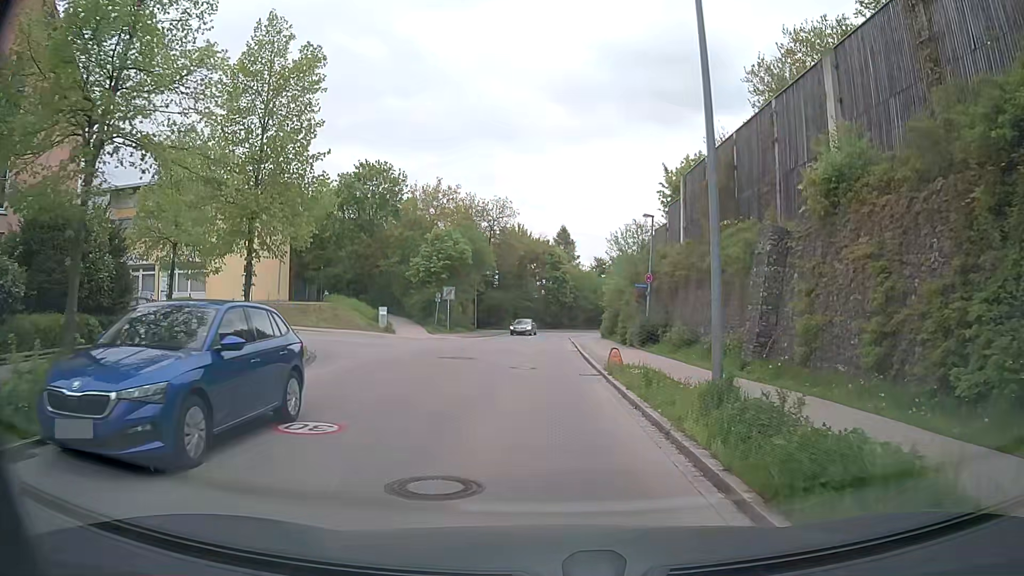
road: residential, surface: asphalt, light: Day
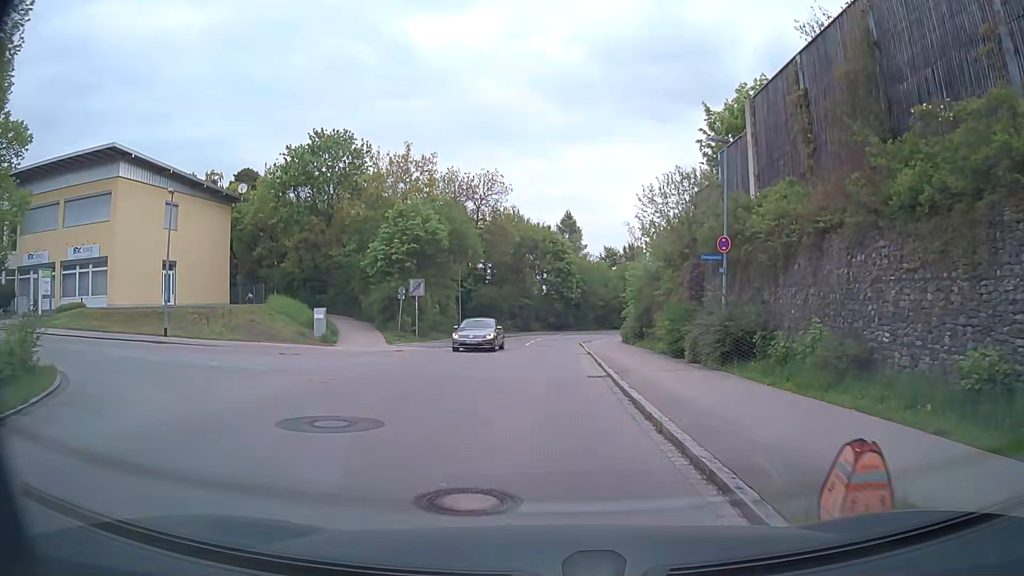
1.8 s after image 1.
(0.0, +13.3) m; 0°
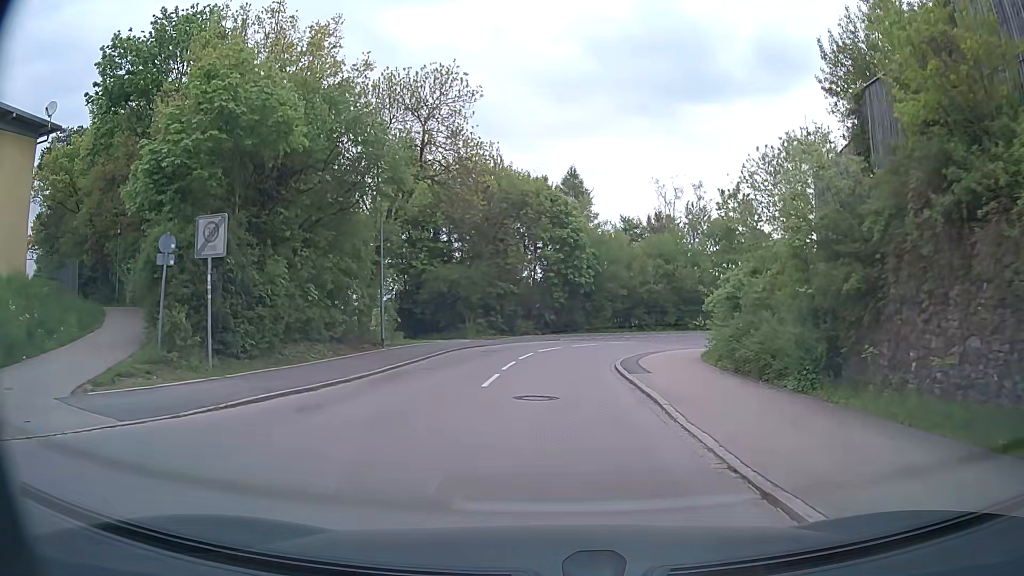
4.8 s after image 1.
(-0.2, +23.9) m; 0°
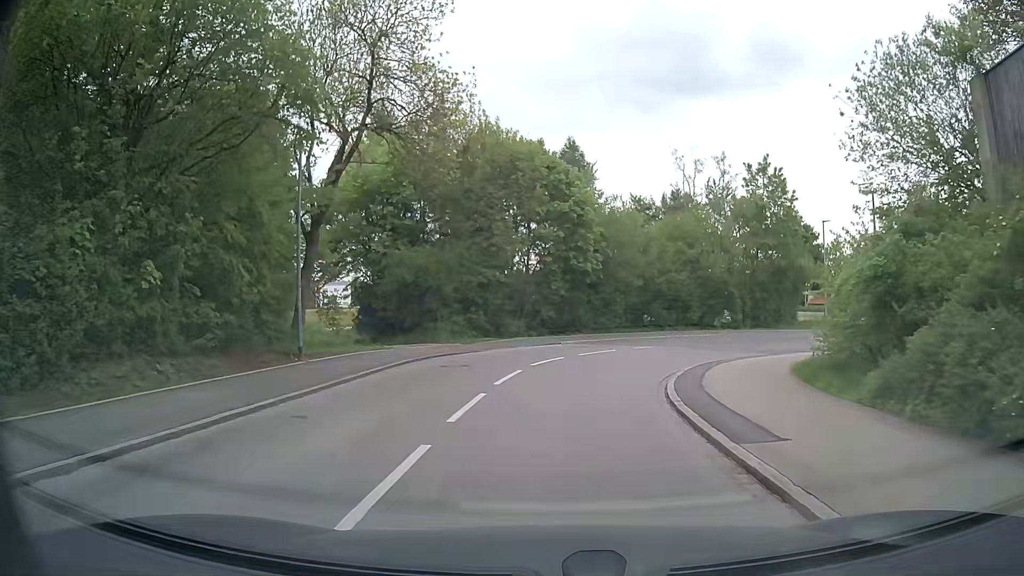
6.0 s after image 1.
(0.0, +9.4) m; +1°
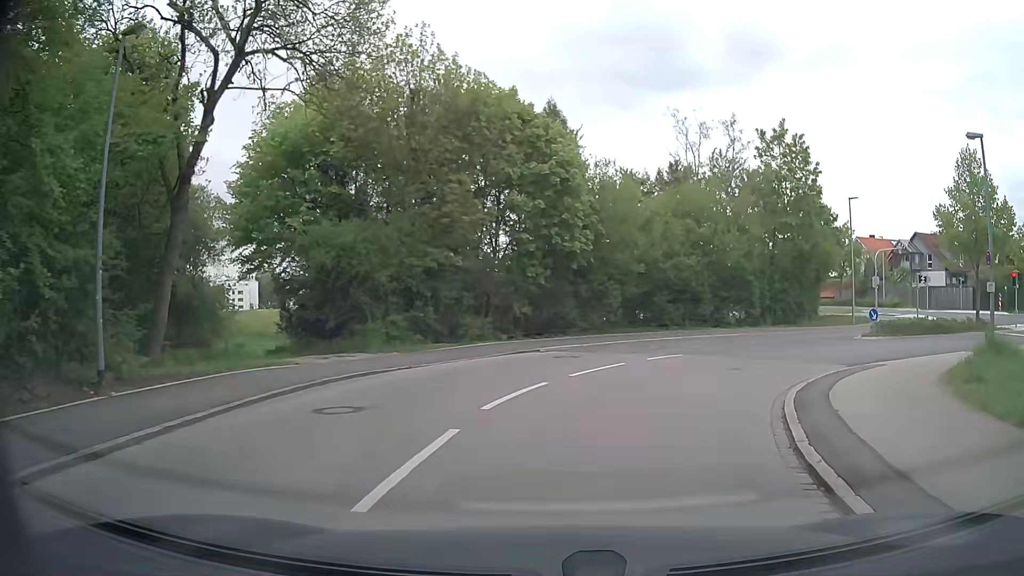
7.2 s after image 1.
(0.0, +8.6) m; +2°
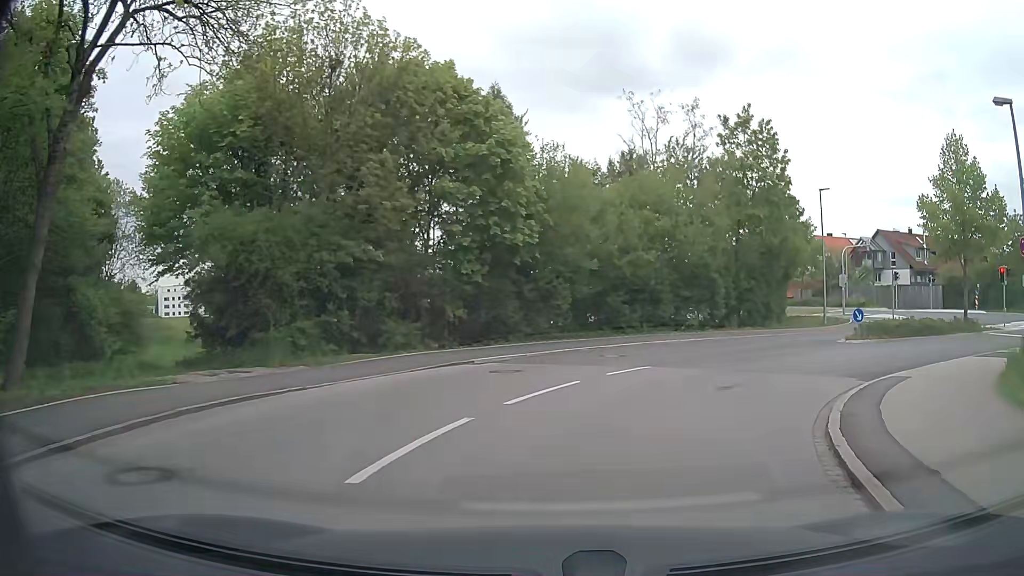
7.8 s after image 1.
(+0.1, +3.7) m; +4°
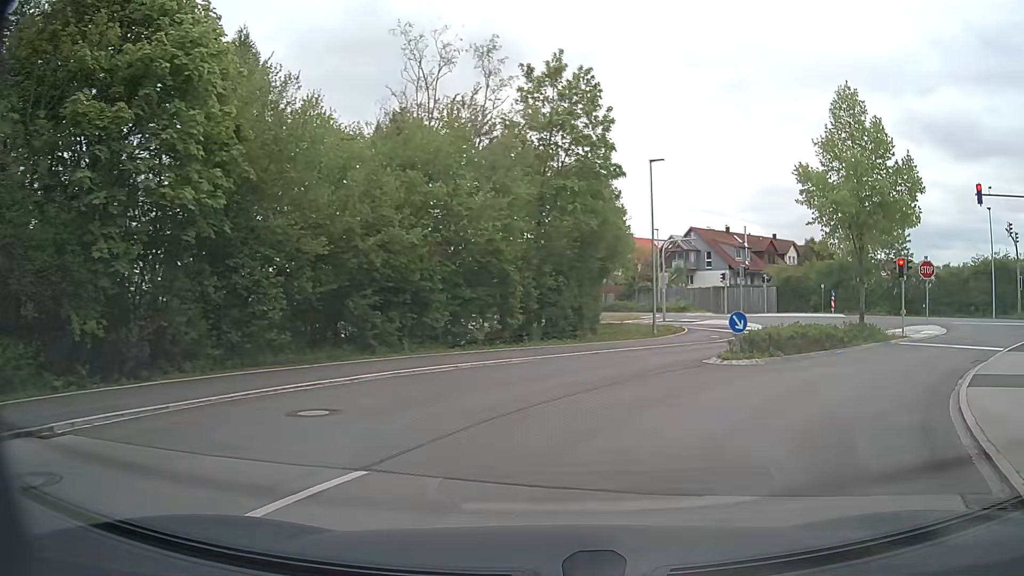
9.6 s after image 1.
(+1.5, +9.7) m; +18°
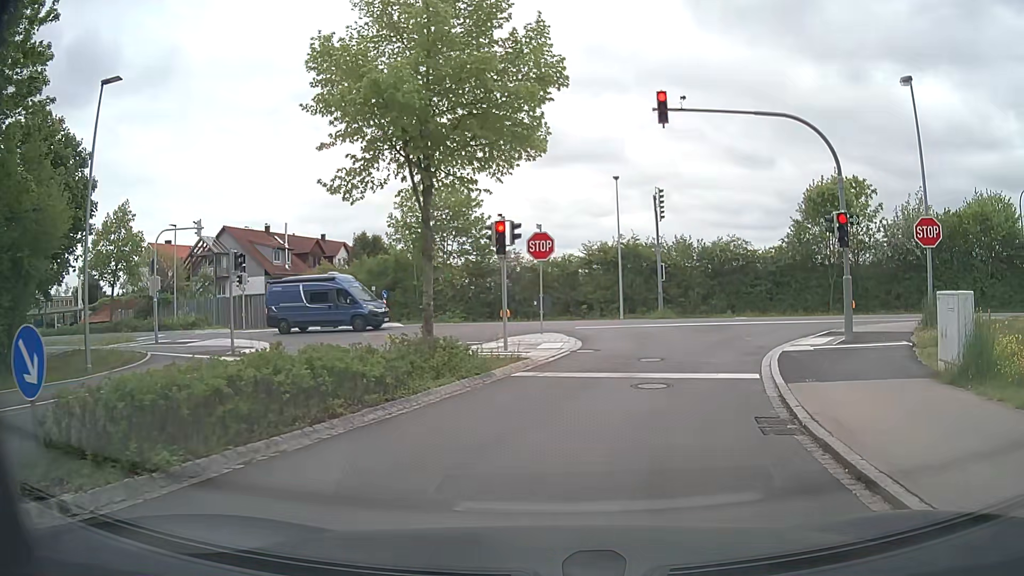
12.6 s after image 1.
(+4.8, +12.2) m; +38°
(+1, +10) (+4, +19) (+11, +26) (+21, +27) (+31, +26) (+41, +24) (+51, +22) (+60, +19) (+70, +17) (+80, +15) m
